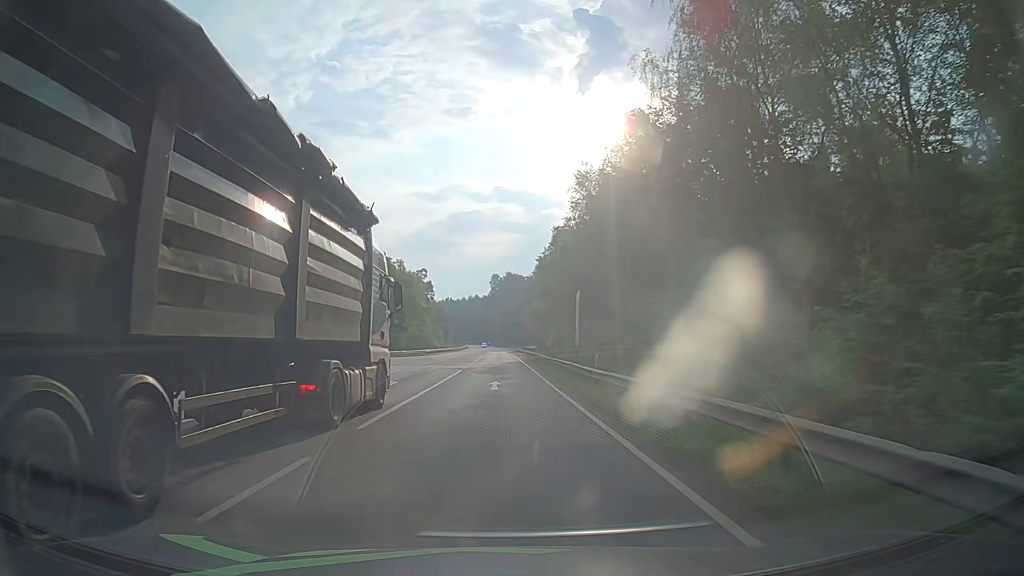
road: secondary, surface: asphalt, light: Day
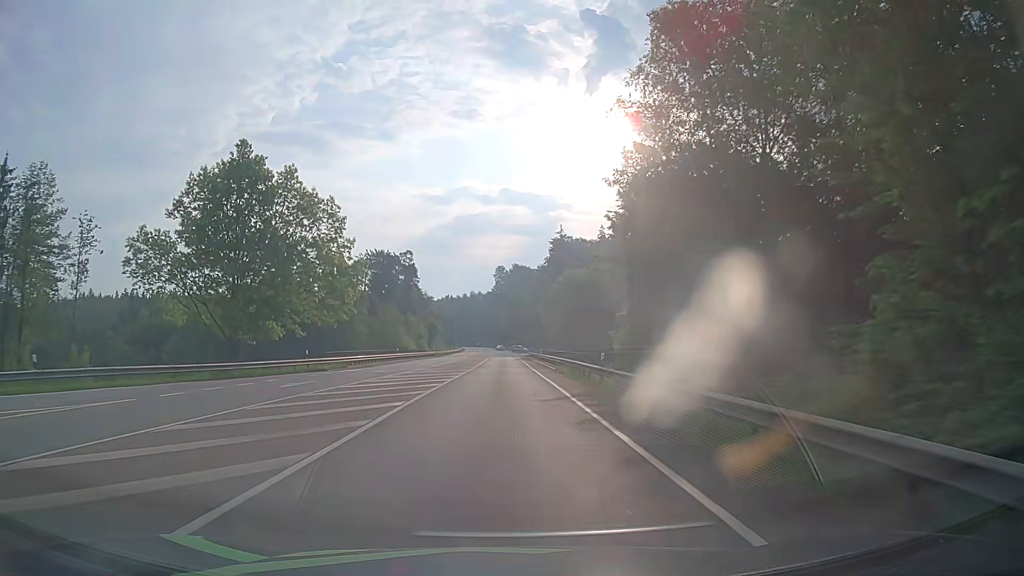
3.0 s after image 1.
(-0.4, +54.4) m; -1°
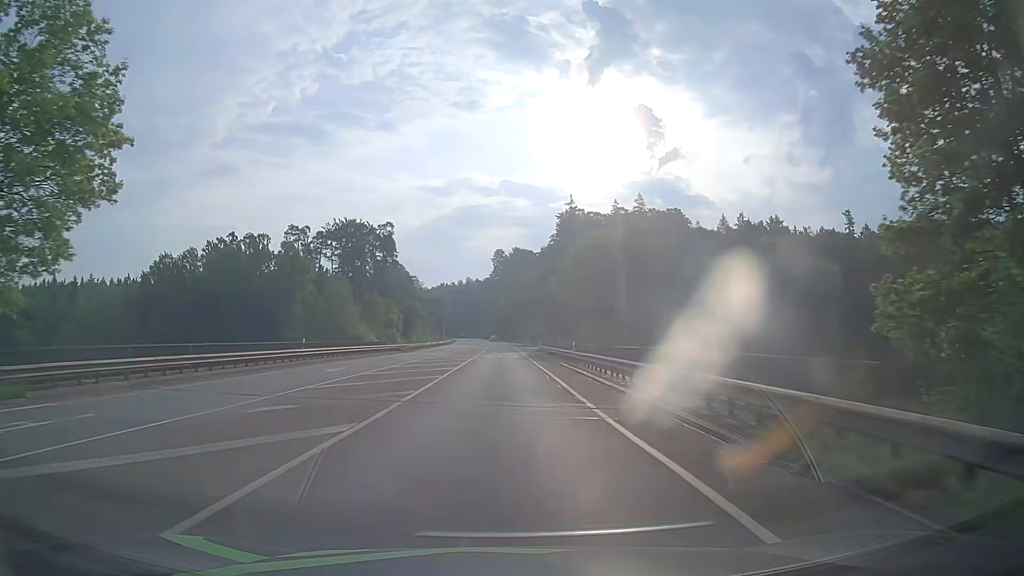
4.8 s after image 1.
(+0.1, +33.7) m; 0°
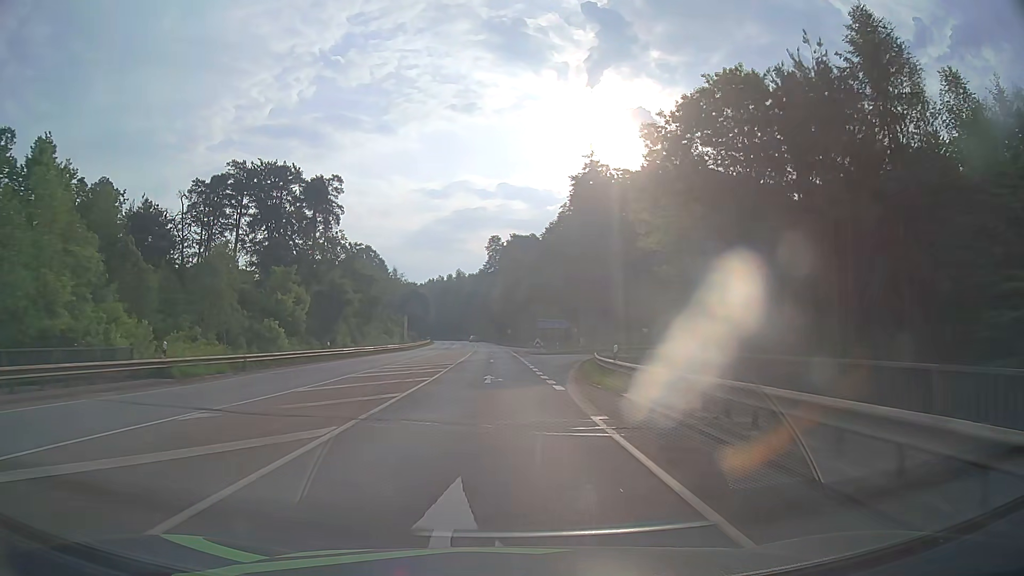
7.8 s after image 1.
(0.0, +51.0) m; 0°
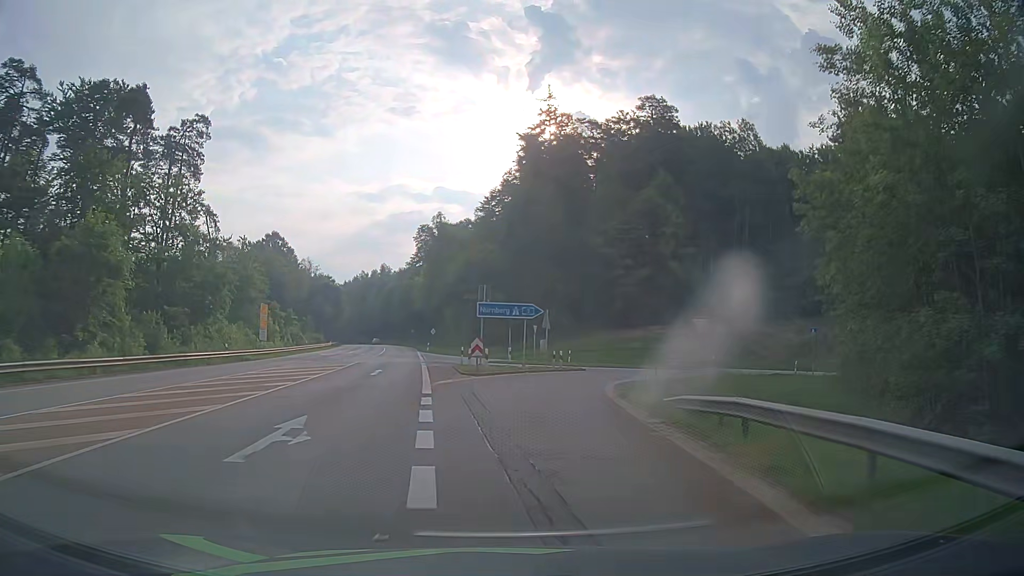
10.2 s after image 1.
(+1.4, +34.6) m; +6°
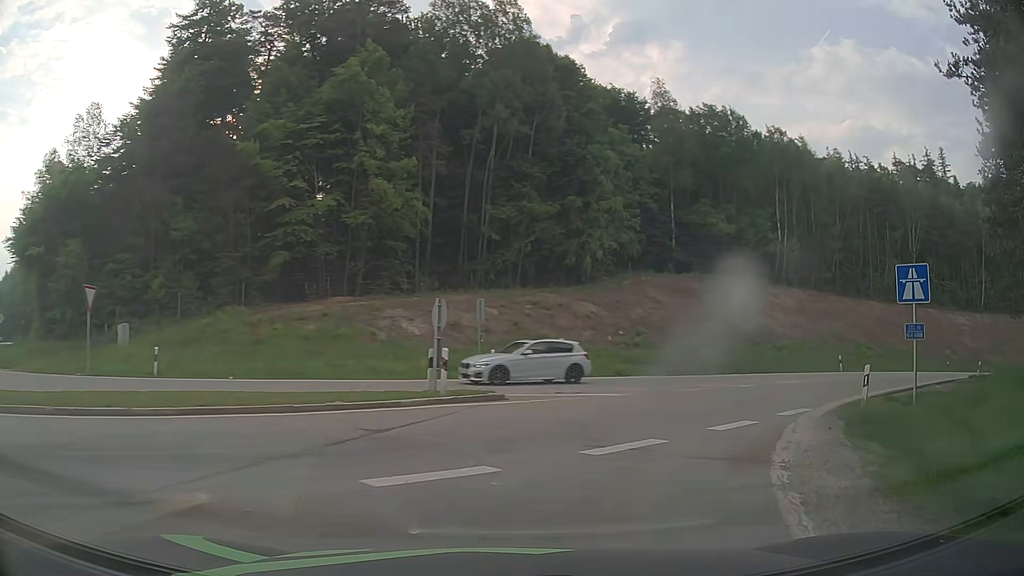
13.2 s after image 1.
(+5.1, +32.6) m; +28°
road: motorway_link
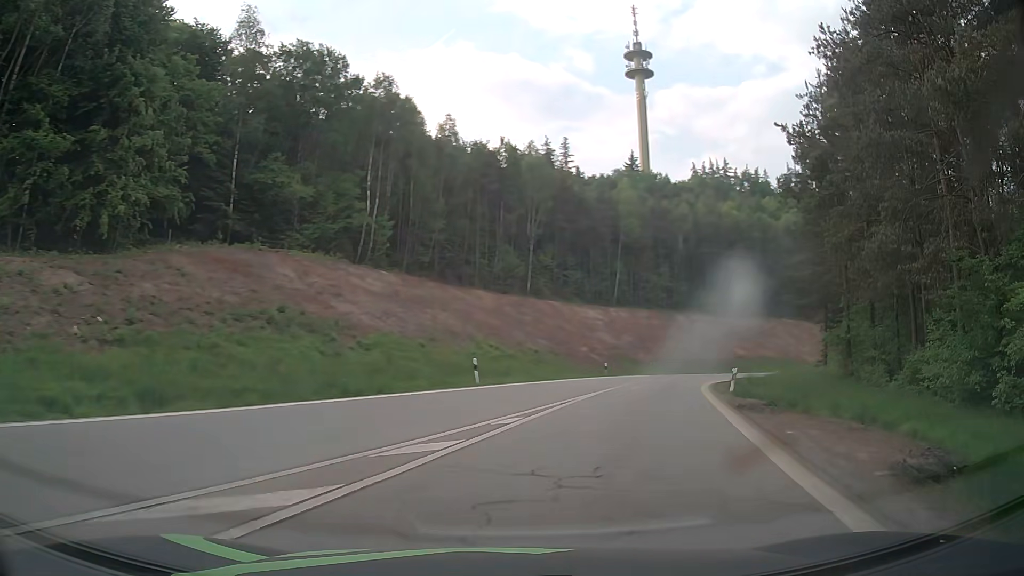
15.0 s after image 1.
(+5.3, +16.3) m; +37°
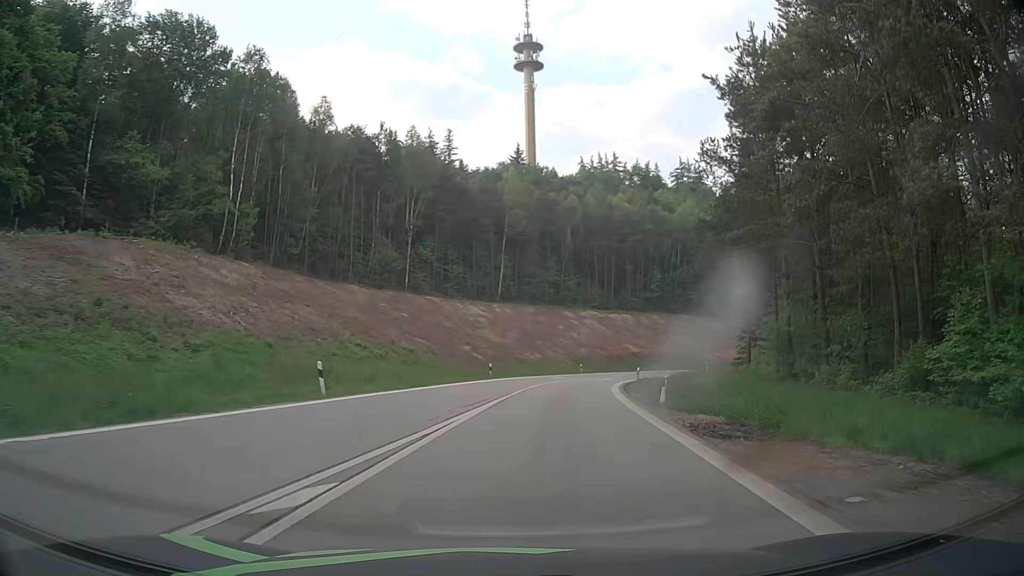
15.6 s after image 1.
(+0.6, +6.6) m; +10°
(0, +10) (+1, +20) (+3, +30) (+5, +40) (+7, +49) (+10, +59) (+14, +68) (+20, +76) (+27, +83) (+35, +89) m
